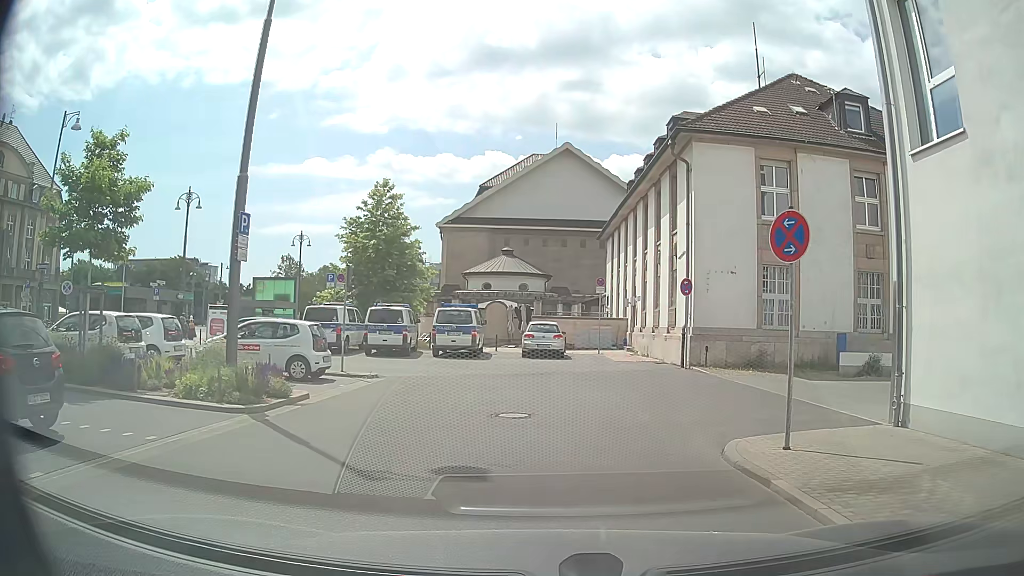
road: residential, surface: asphalt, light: Day
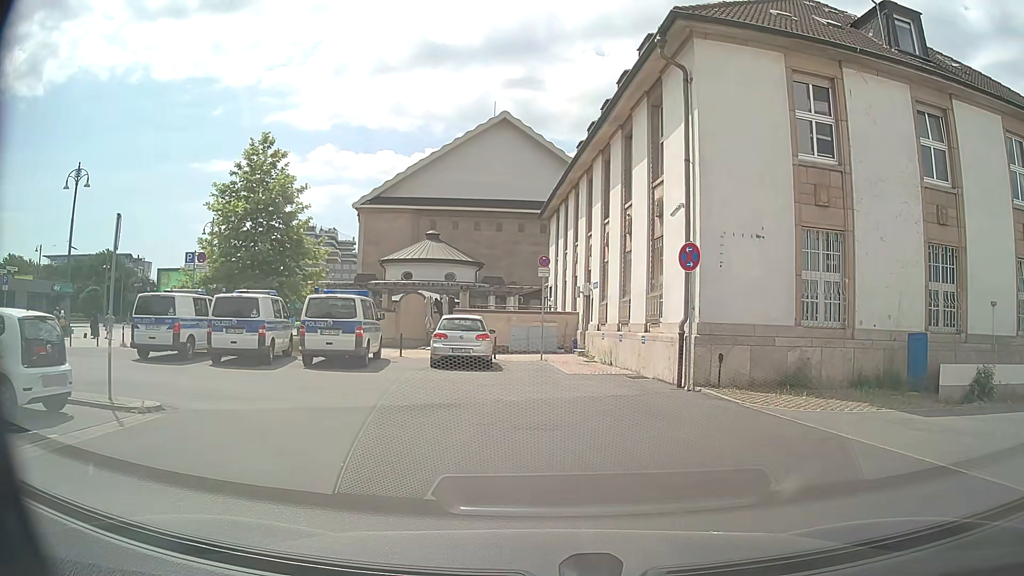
(+0.4, +8.7) m; +6°
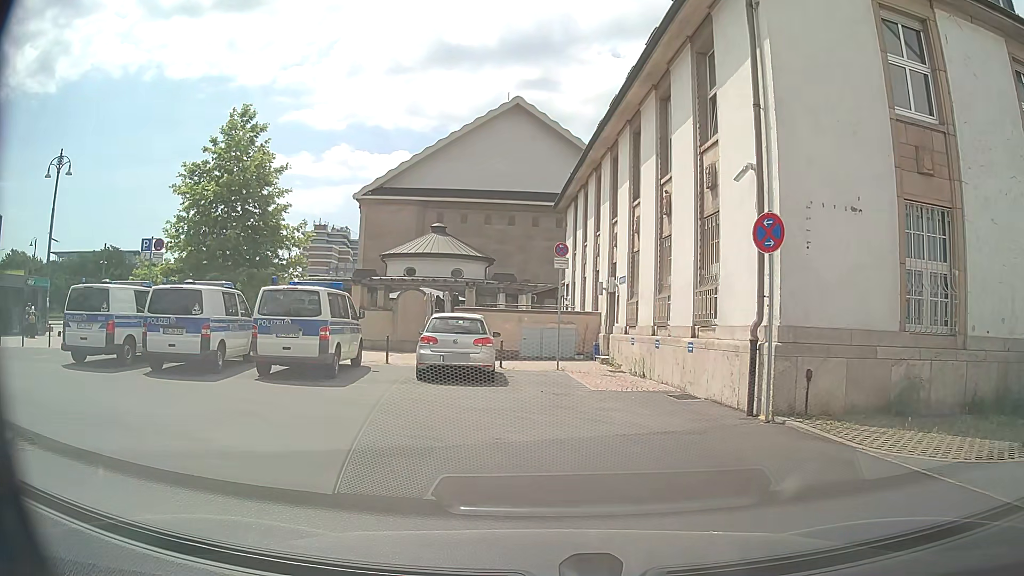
(-0.1, +4.1) m; -1°
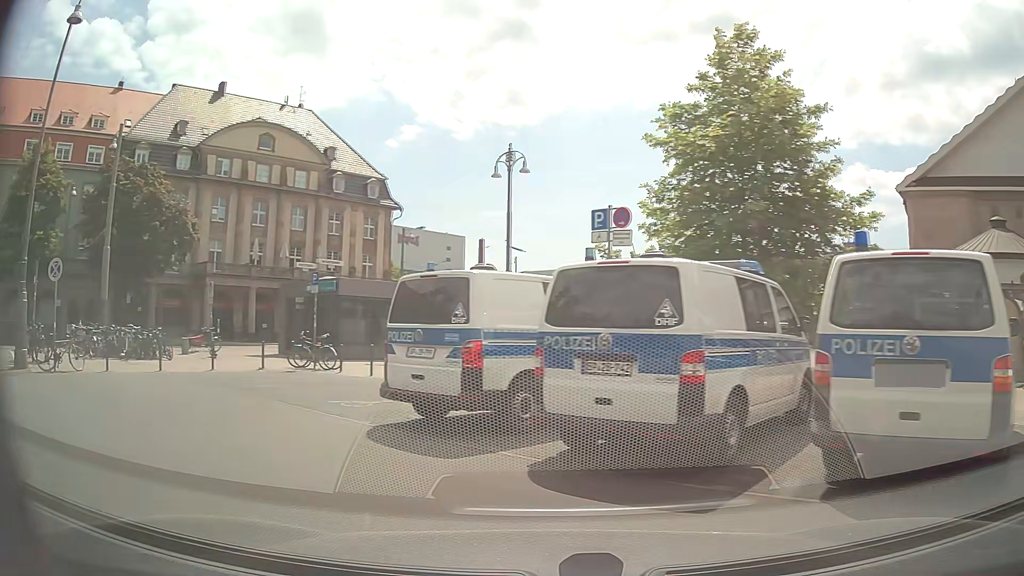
(-2.9, +8.8) m; -50°
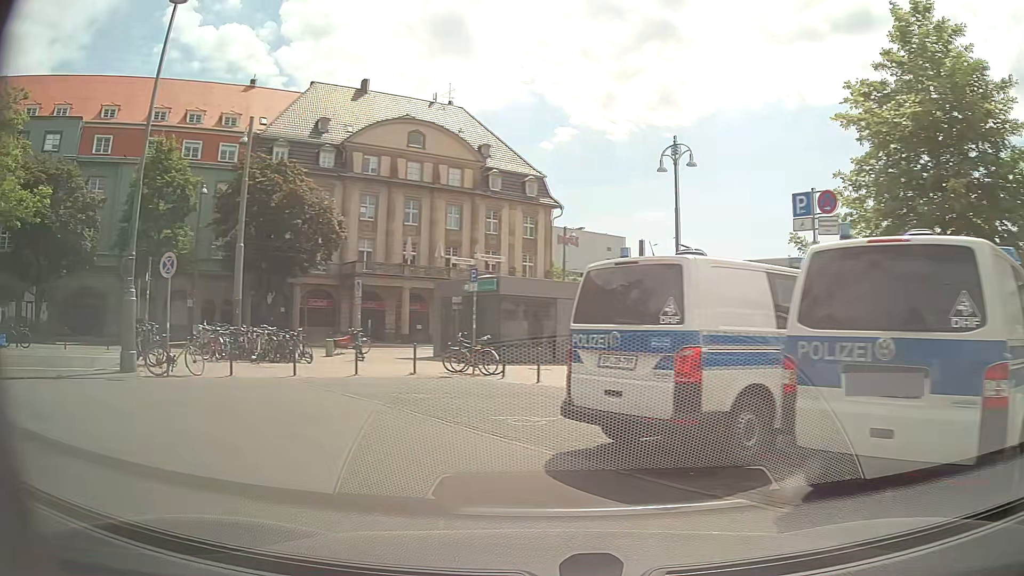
(-0.1, +1.9) m; -12°
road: service
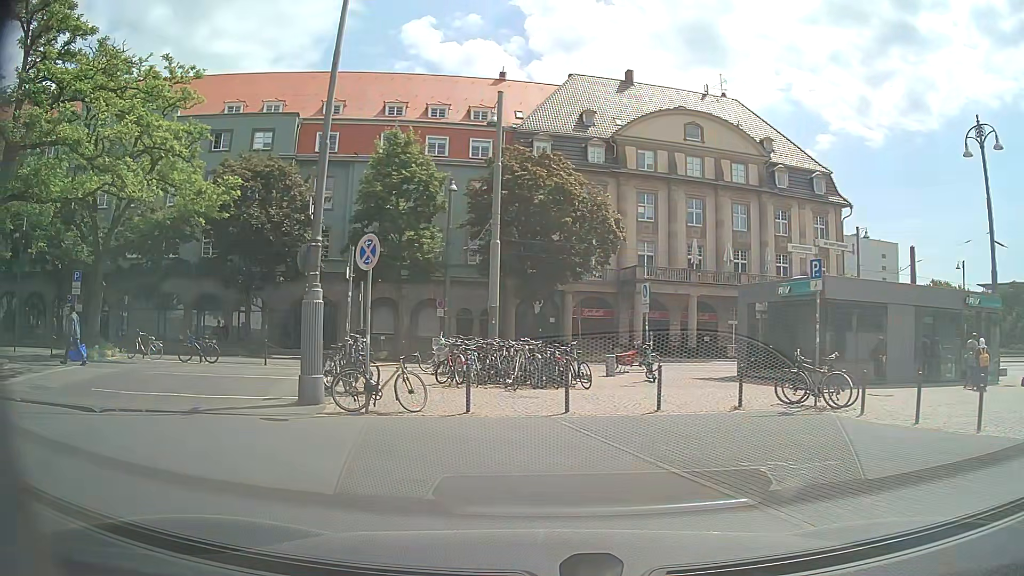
(-1.1, +5.4) m; -21°
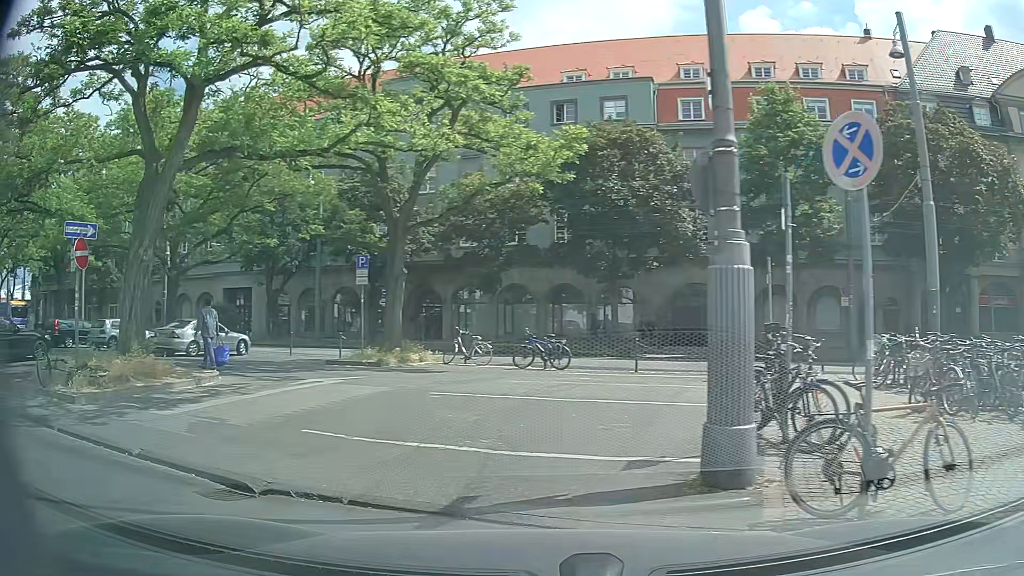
(-1.4, +6.4) m; -31°
